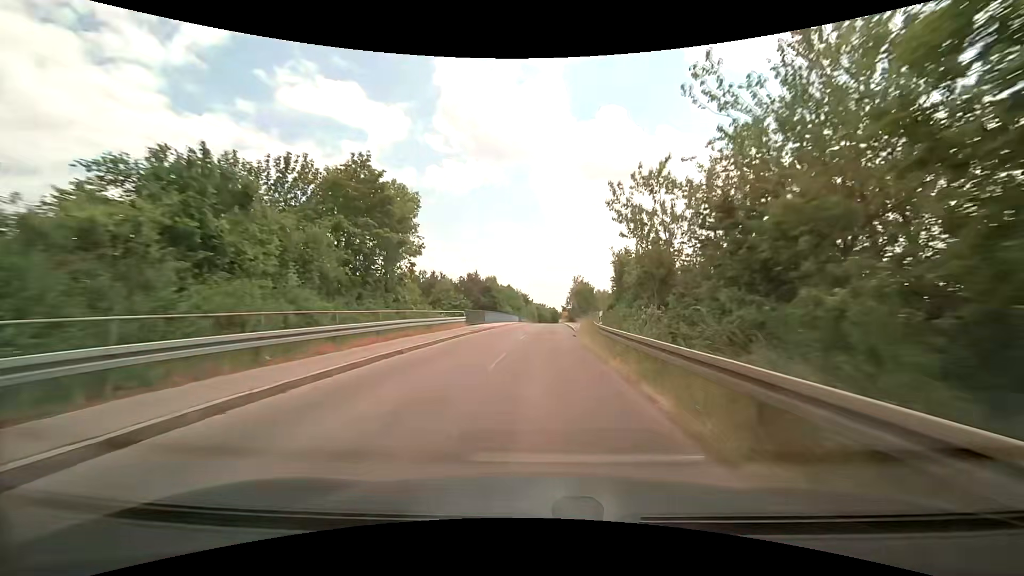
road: unclassified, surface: asphalt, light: Day
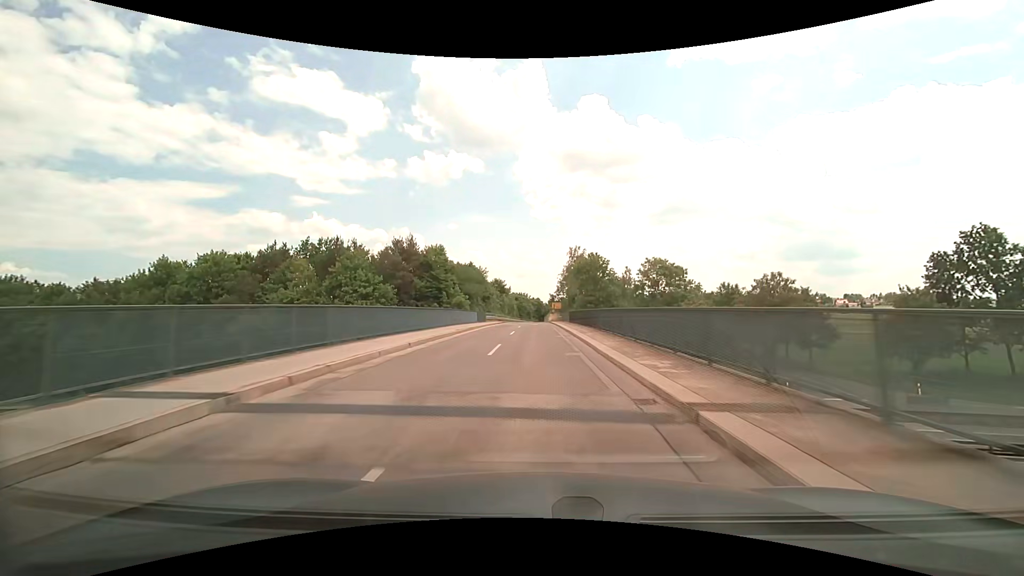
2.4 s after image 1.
(+1.1, +44.7) m; +2°
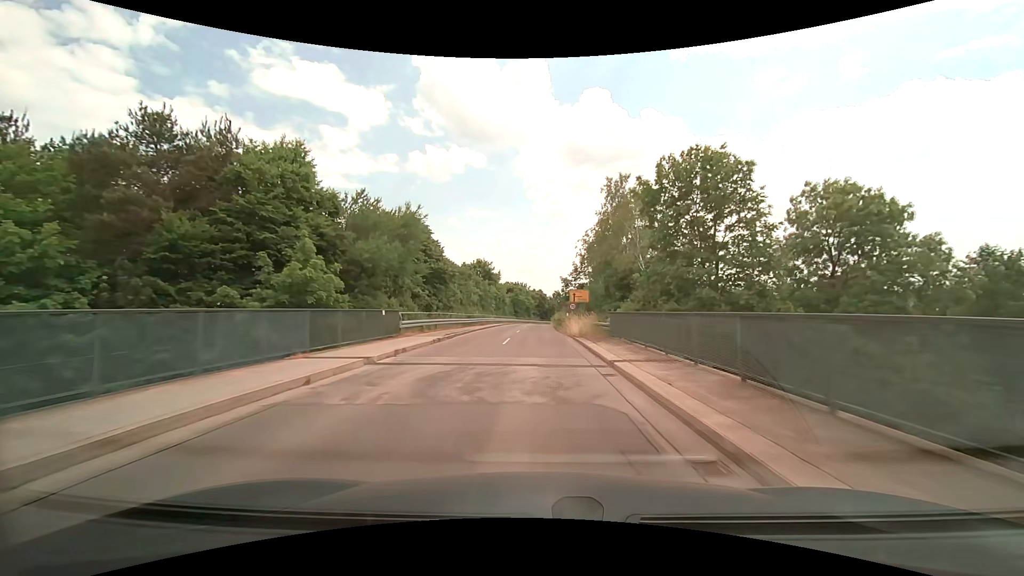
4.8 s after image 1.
(0.0, +41.6) m; 0°
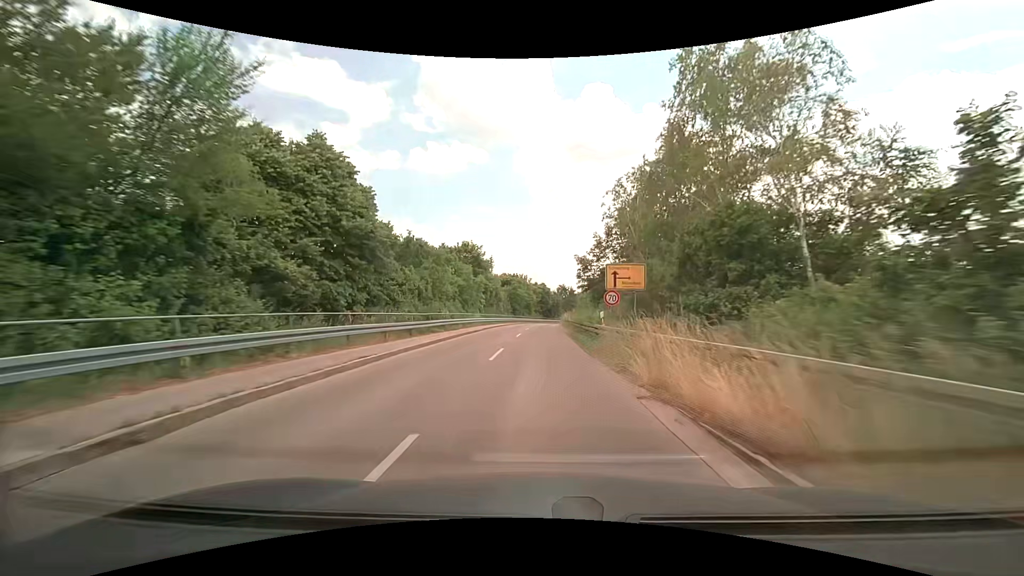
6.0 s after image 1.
(-0.1, +19.6) m; 0°
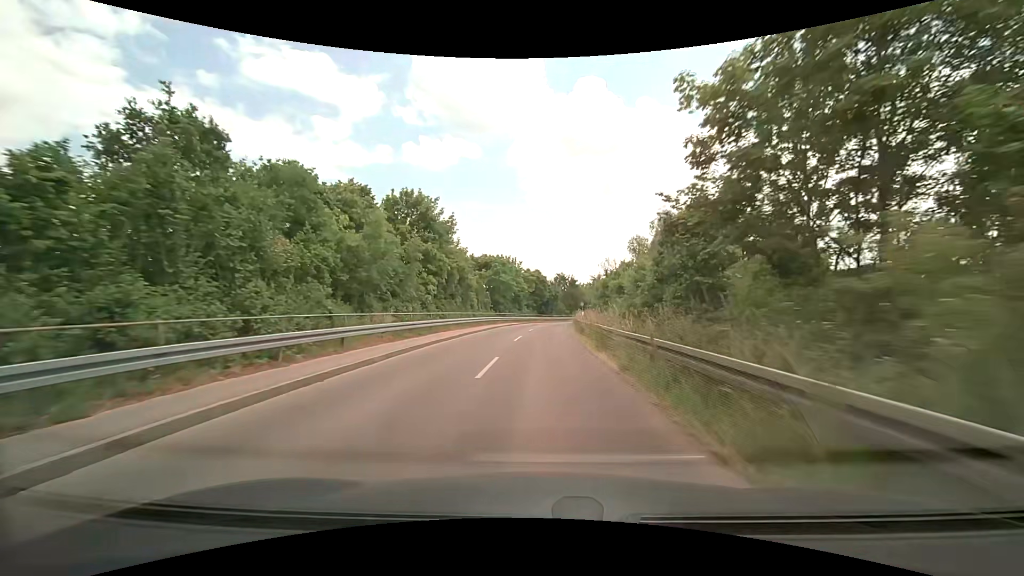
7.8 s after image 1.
(+0.1, +28.6) m; +1°
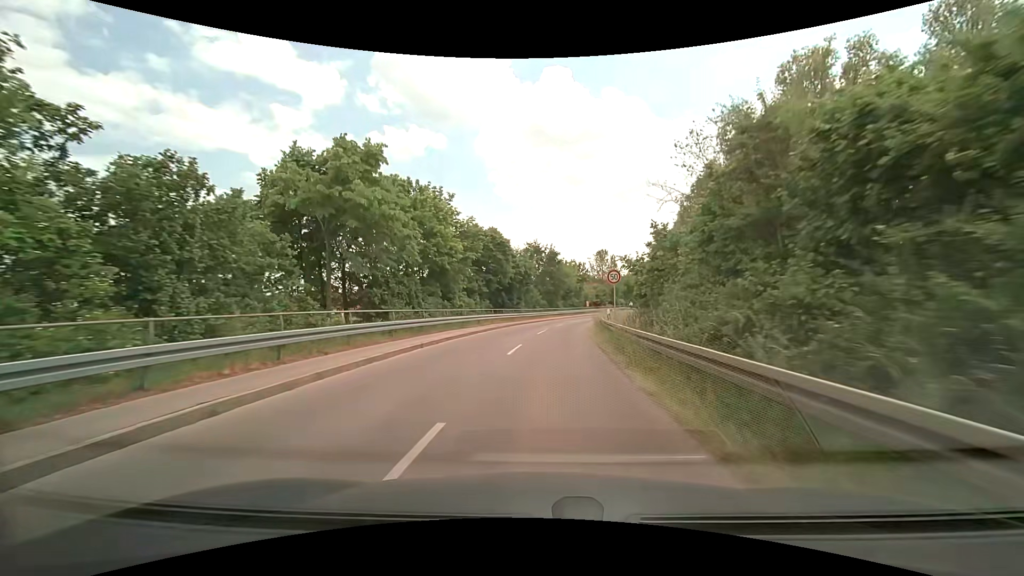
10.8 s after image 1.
(+1.0, +43.6) m; +4°
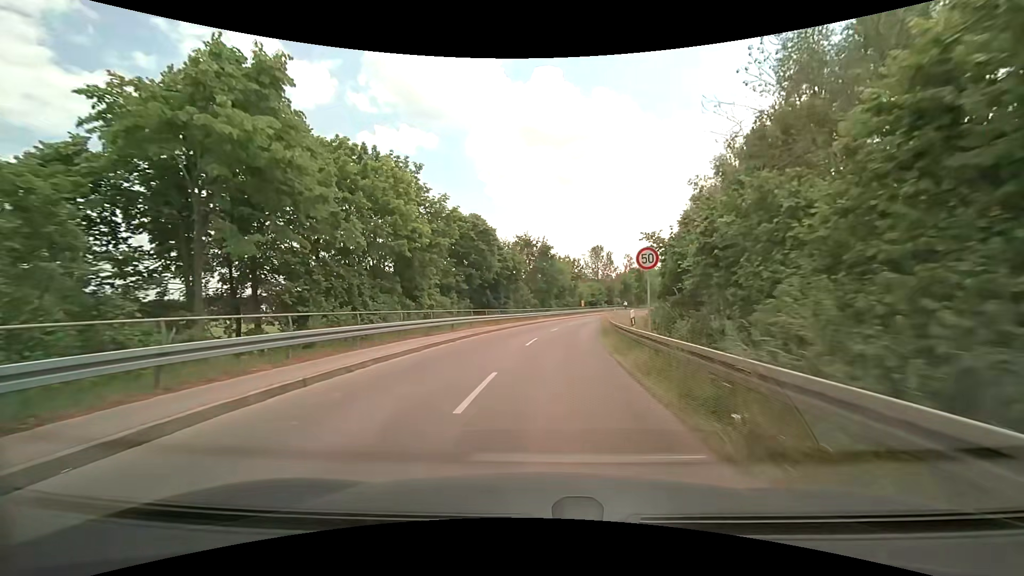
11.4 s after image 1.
(+0.1, +7.6) m; 0°
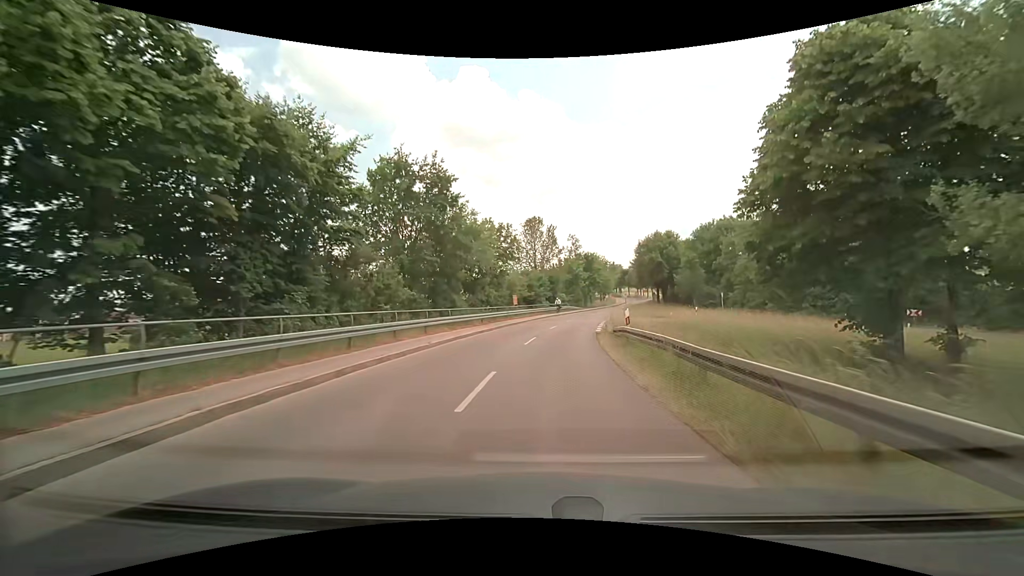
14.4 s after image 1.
(+2.6, +35.4) m; +9°
(0, +10) (+1, +20) (+2, +30) (+3, +40) (+5, +50) (+7, +59) (+9, +69) (+12, +79) (+15, +88) (+18, +98) m
